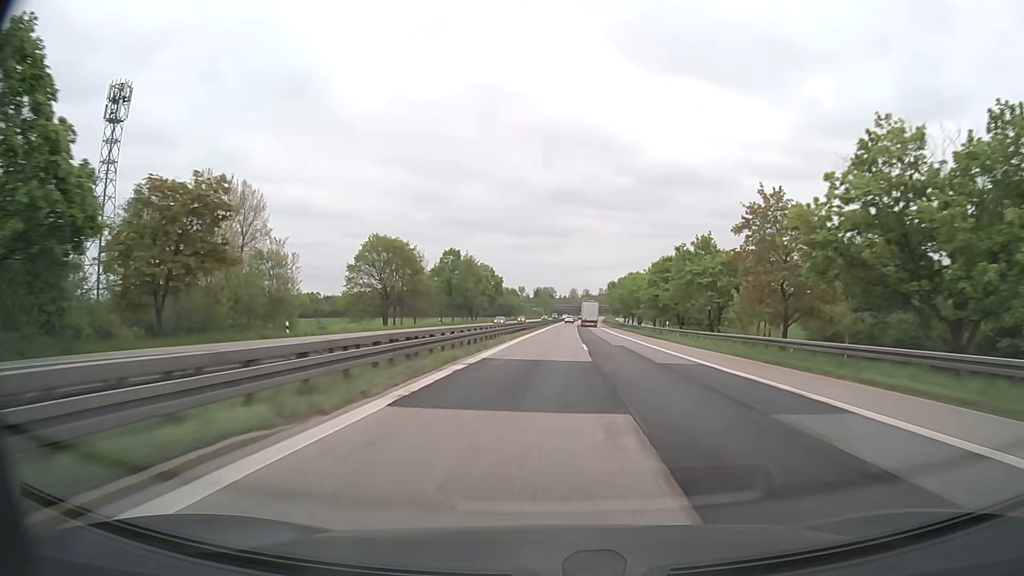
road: motorway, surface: asphalt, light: Day
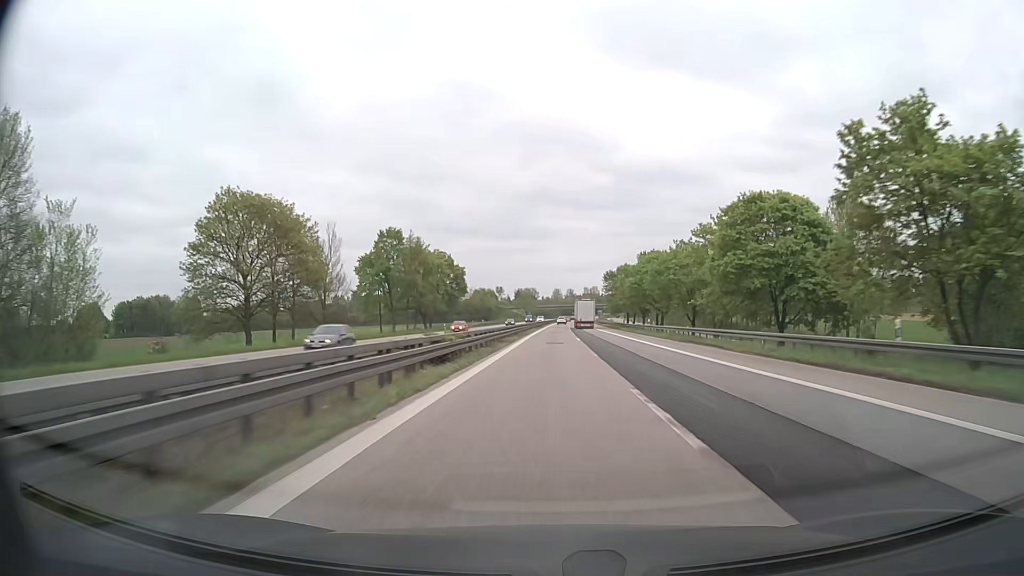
(+0.4, +41.2) m; +1°
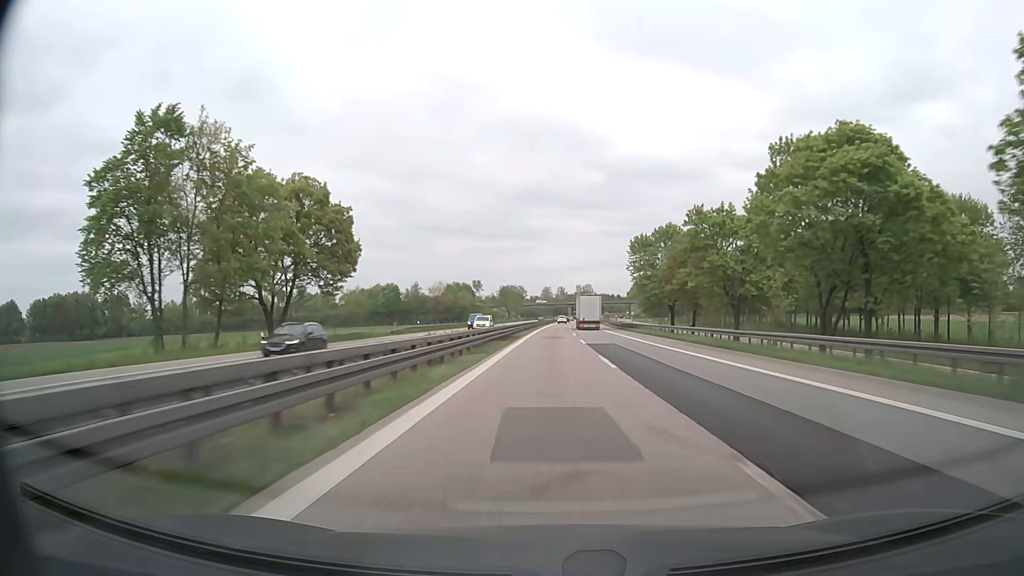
(+0.6, +61.8) m; +1°
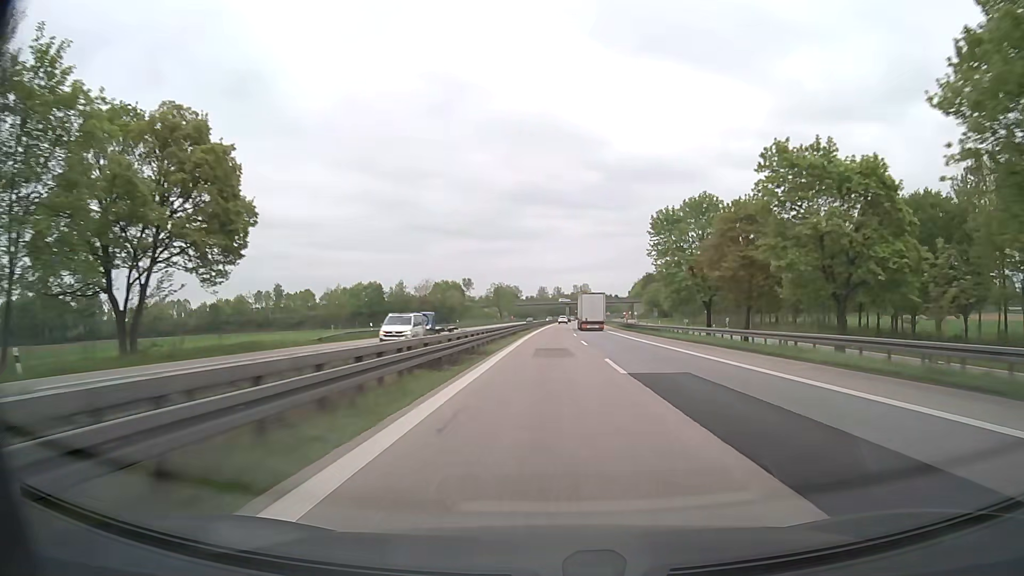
(0.0, +20.6) m; 0°
(0, +10) (0, +20) (0, +30) (0, +40) (0, +50) (+1, +60) (+1, +70) (+1, +80) (+1, +90) (+2, +100) m
